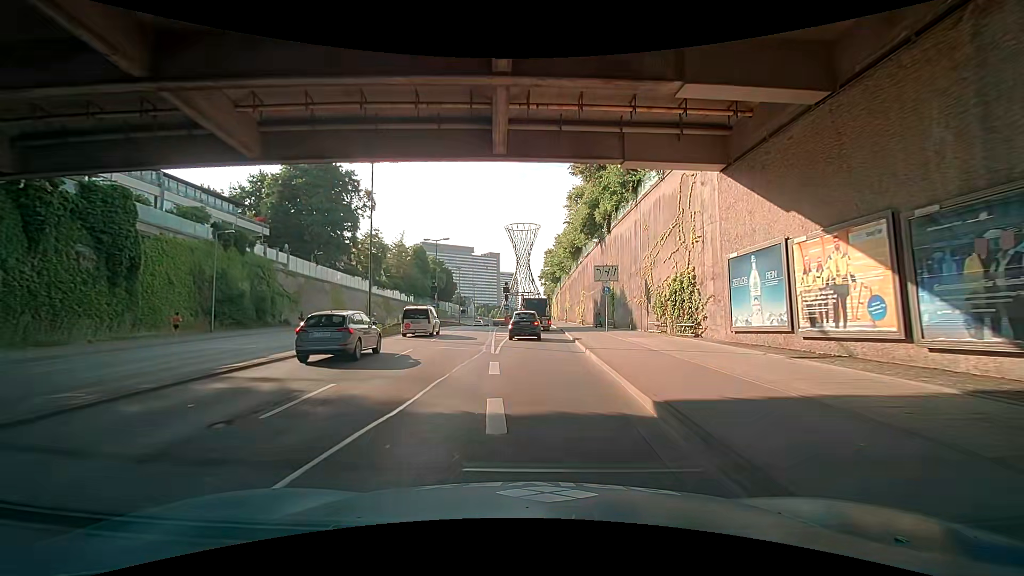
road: trunk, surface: asphalt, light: Day
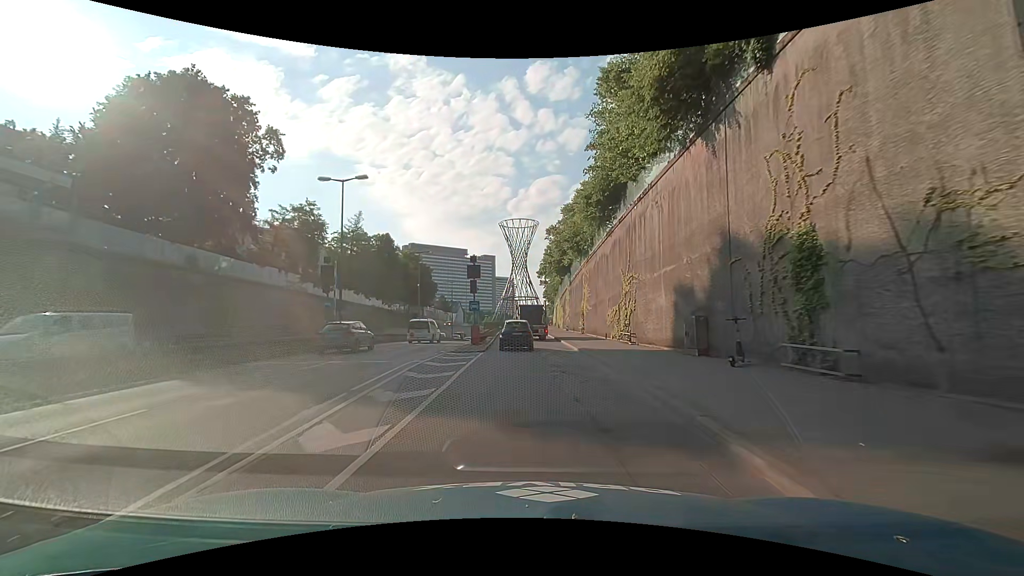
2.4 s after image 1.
(-0.2, +29.0) m; 0°
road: trunk_link
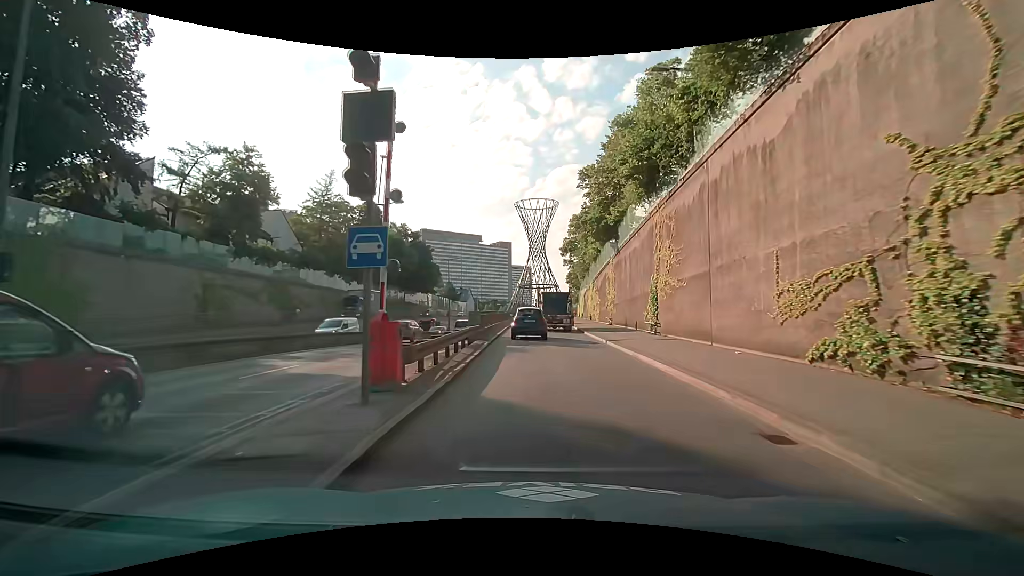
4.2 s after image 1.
(-0.3, +21.0) m; -2°
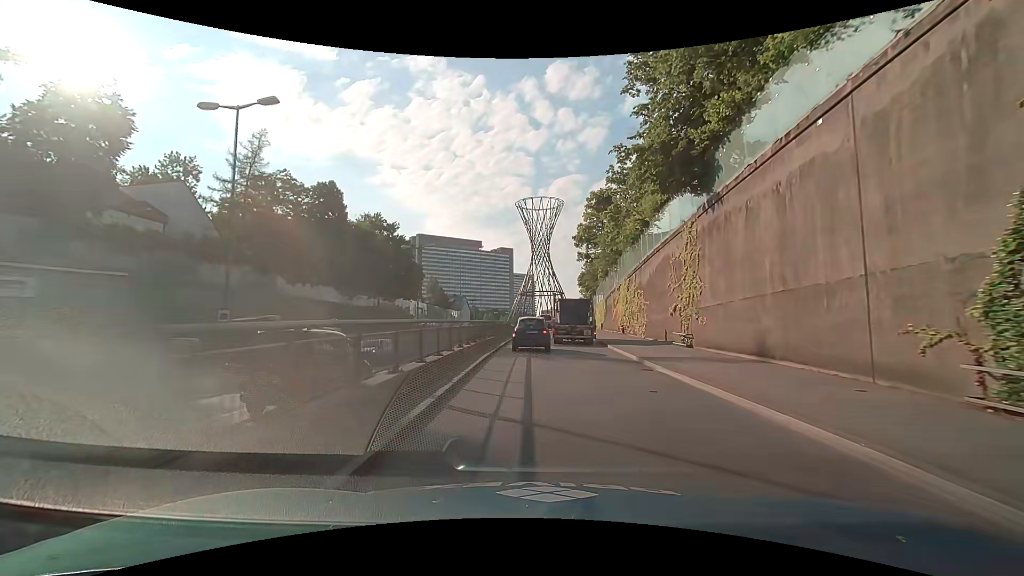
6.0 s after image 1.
(+0.3, +19.6) m; 0°
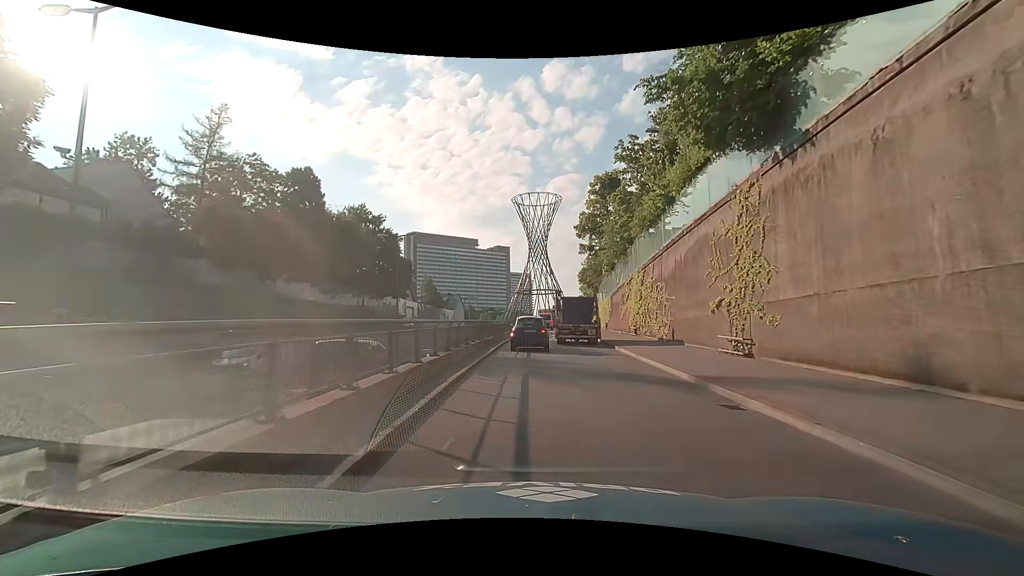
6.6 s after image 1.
(0.0, +6.1) m; +1°
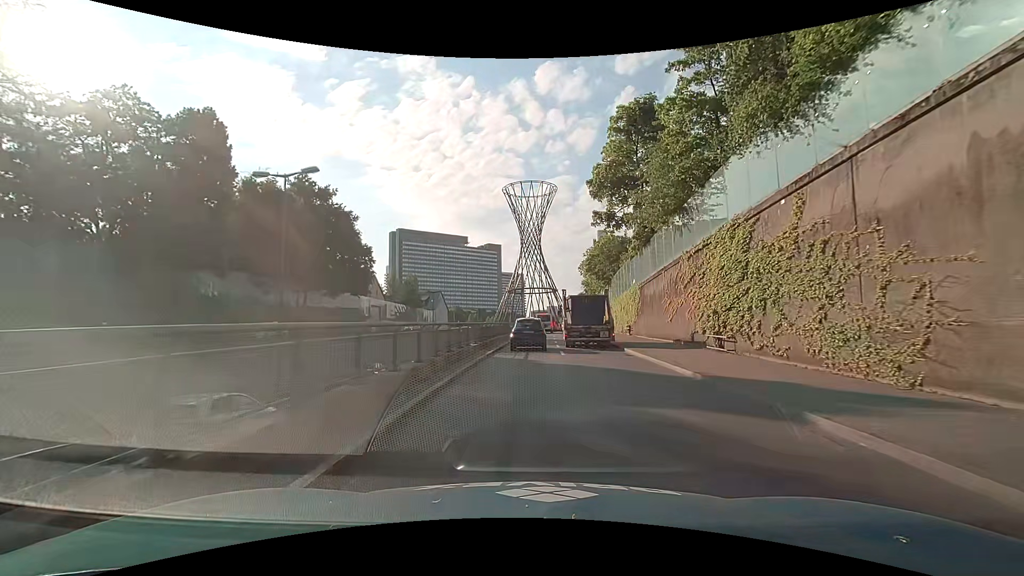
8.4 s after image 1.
(-0.1, +17.4) m; 0°
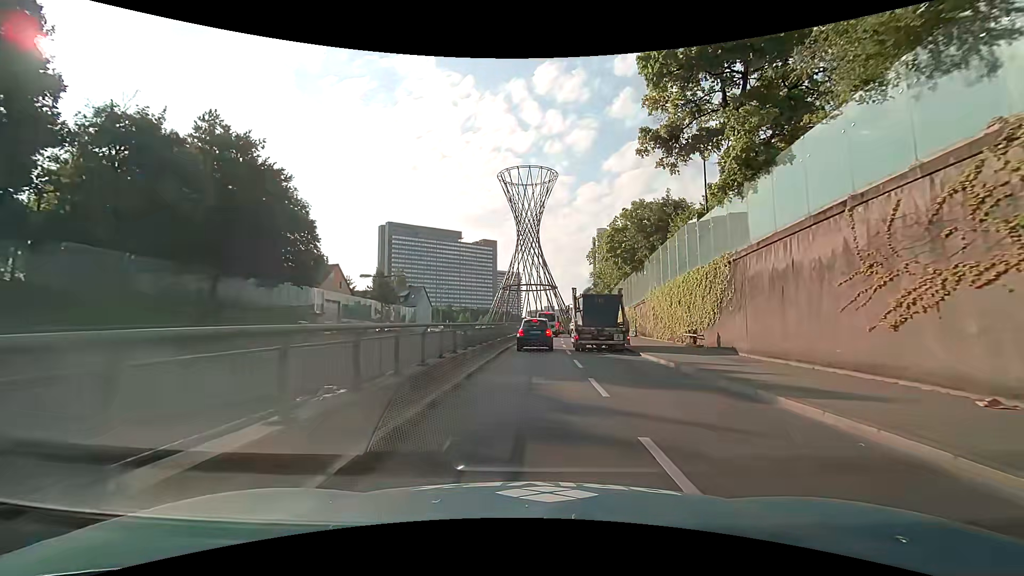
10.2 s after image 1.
(0.0, +16.7) m; 0°
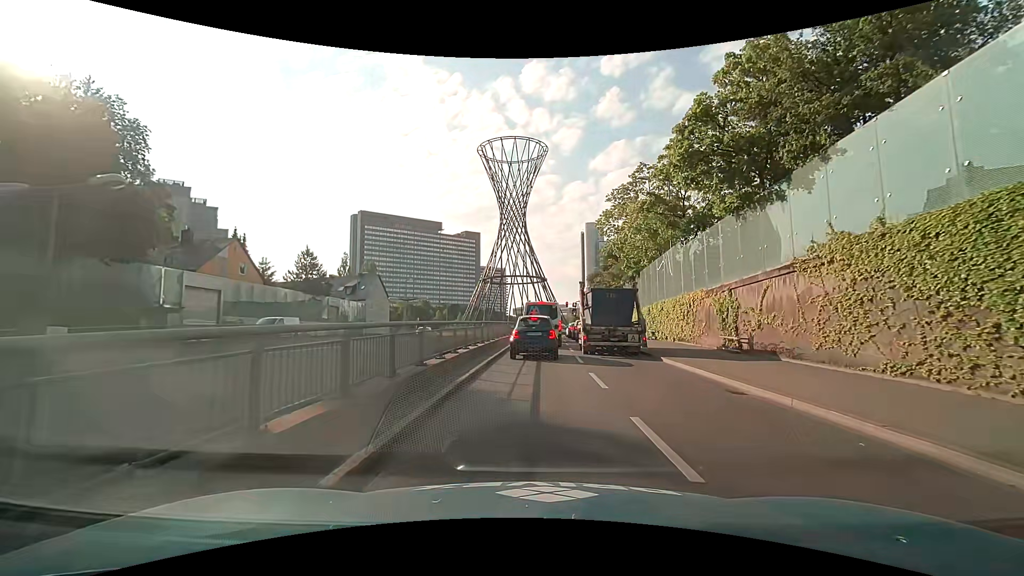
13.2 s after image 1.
(+0.3, +22.5) m; +1°
(0, +10) (0, +20) (+1, +30) (+1, +40) (+2, +50) (+2, +60) (+3, +70) (+4, +80) (+5, +90) (+6, +100) m
